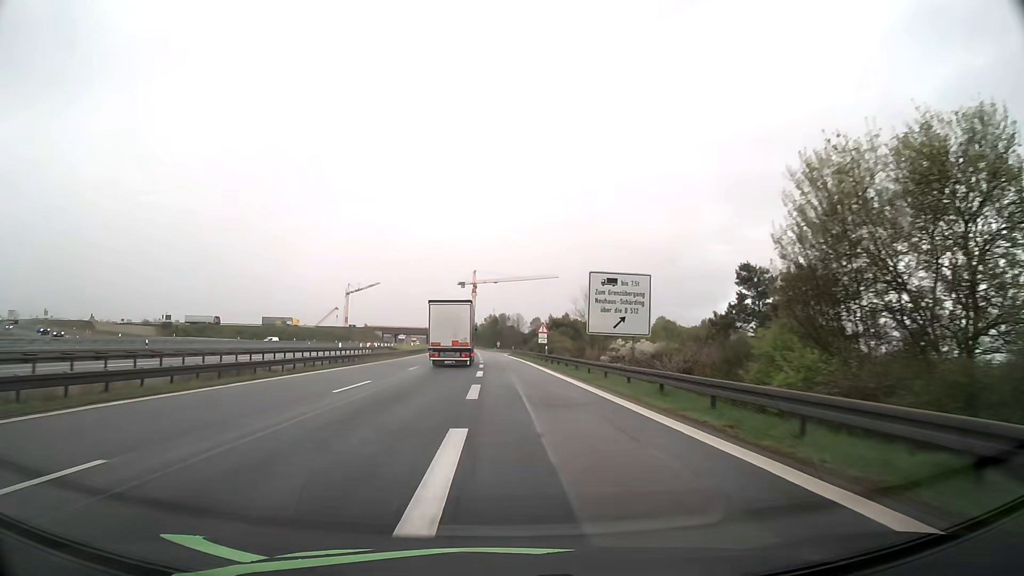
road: motorway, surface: asphalt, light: Day
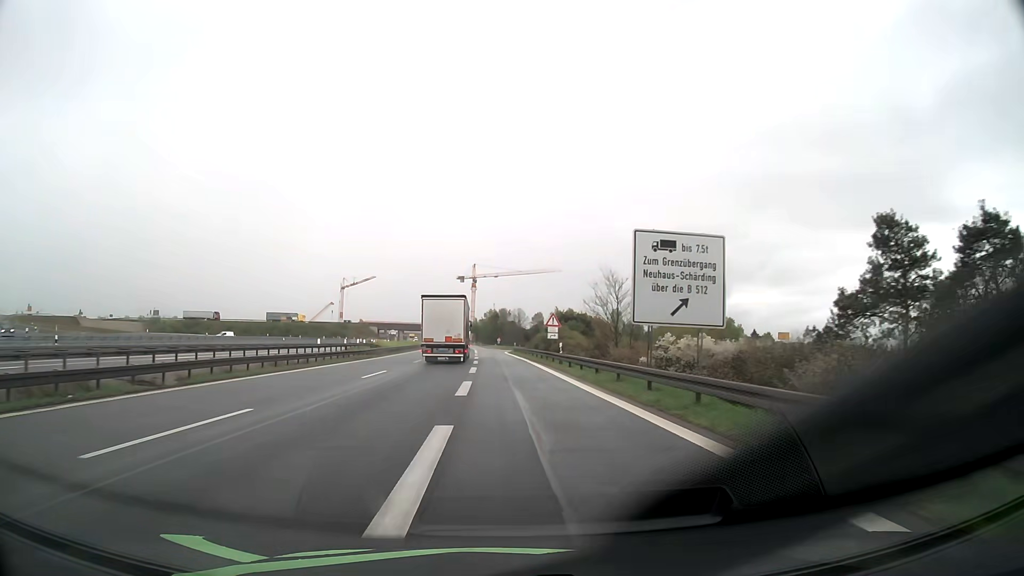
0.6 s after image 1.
(0.0, +12.0) m; 0°
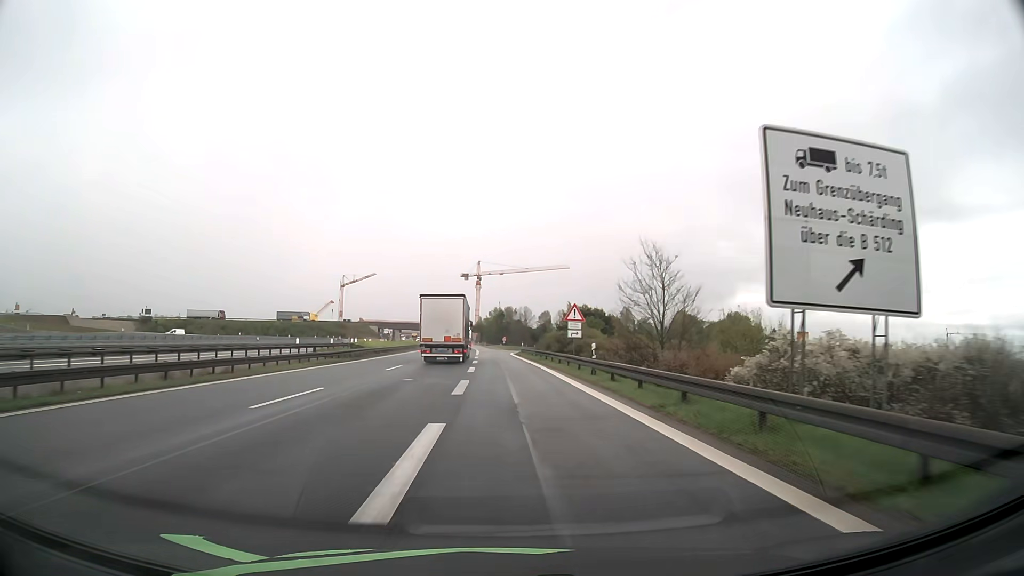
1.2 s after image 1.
(-0.1, +11.6) m; 0°
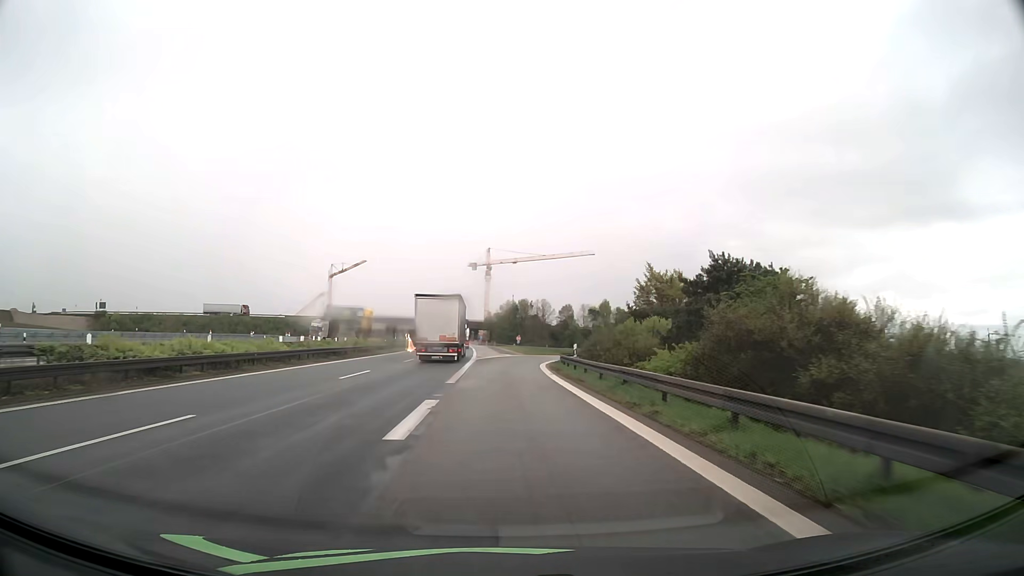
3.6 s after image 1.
(-0.7, +43.9) m; -1°
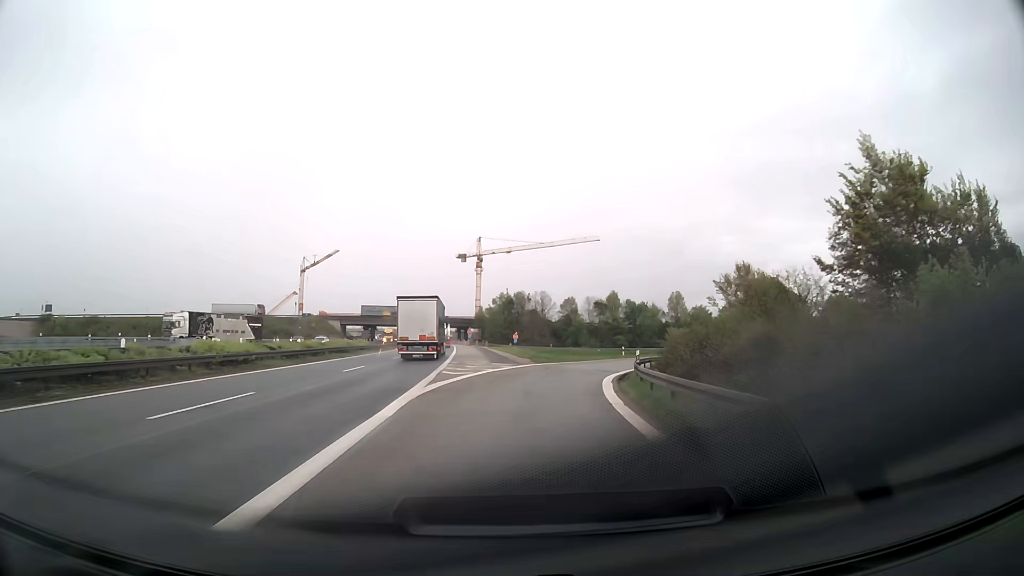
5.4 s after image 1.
(-0.1, +30.2) m; 0°
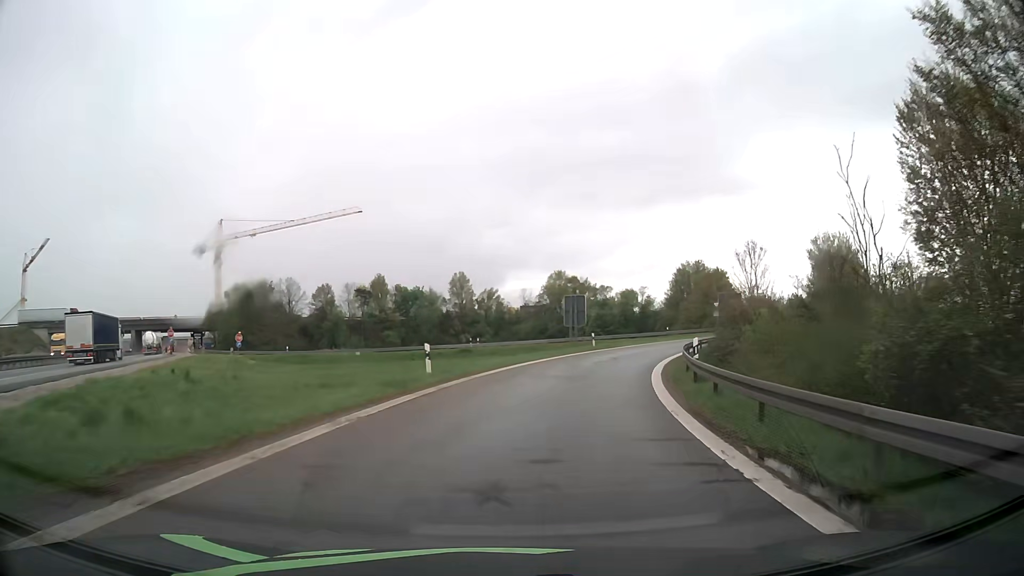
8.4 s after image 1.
(+6.5, +45.7) m; +19°
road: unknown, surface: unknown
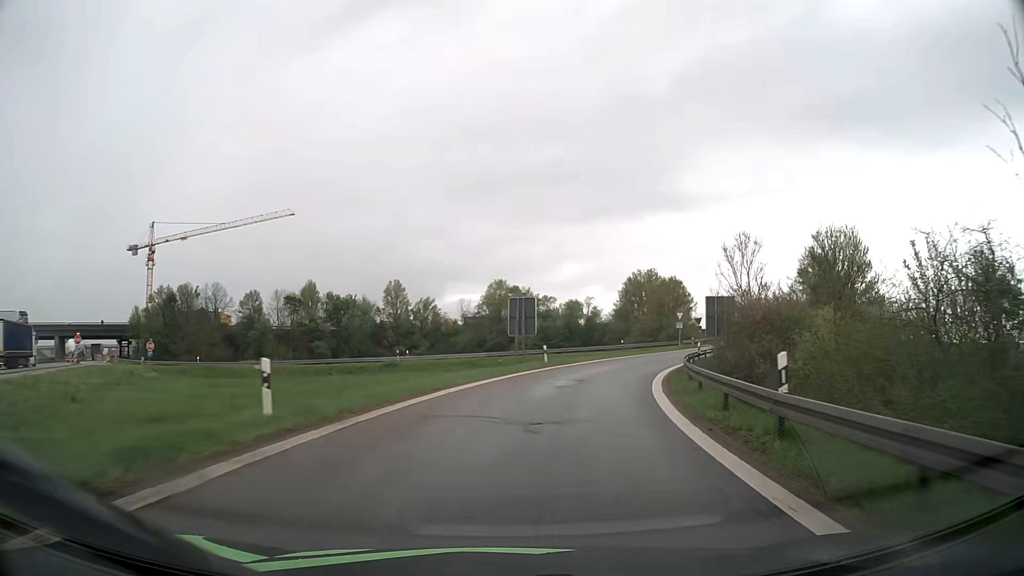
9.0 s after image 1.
(+0.4, +9.3) m; +6°
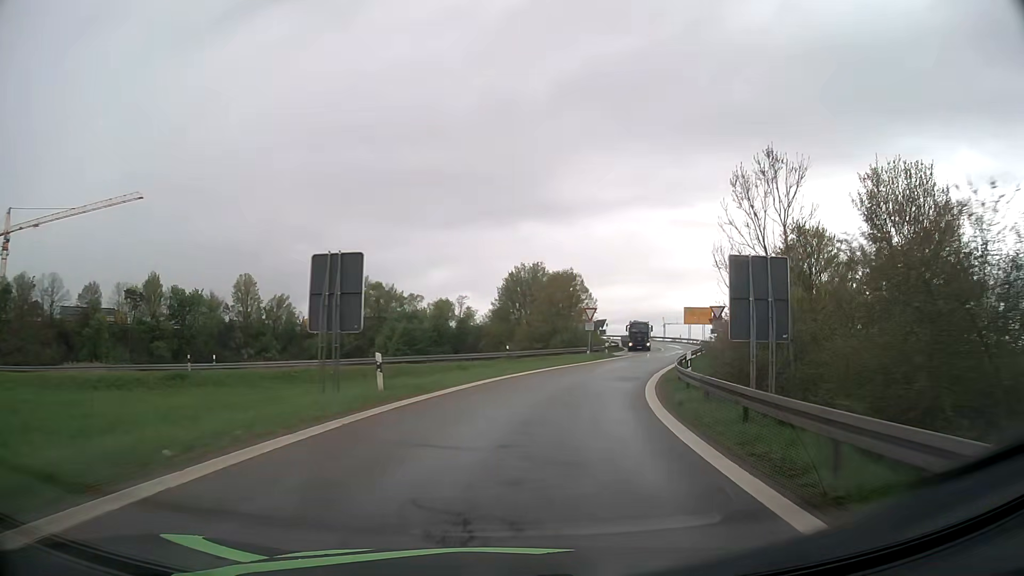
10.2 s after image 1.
(+1.7, +18.7) m; +10°
